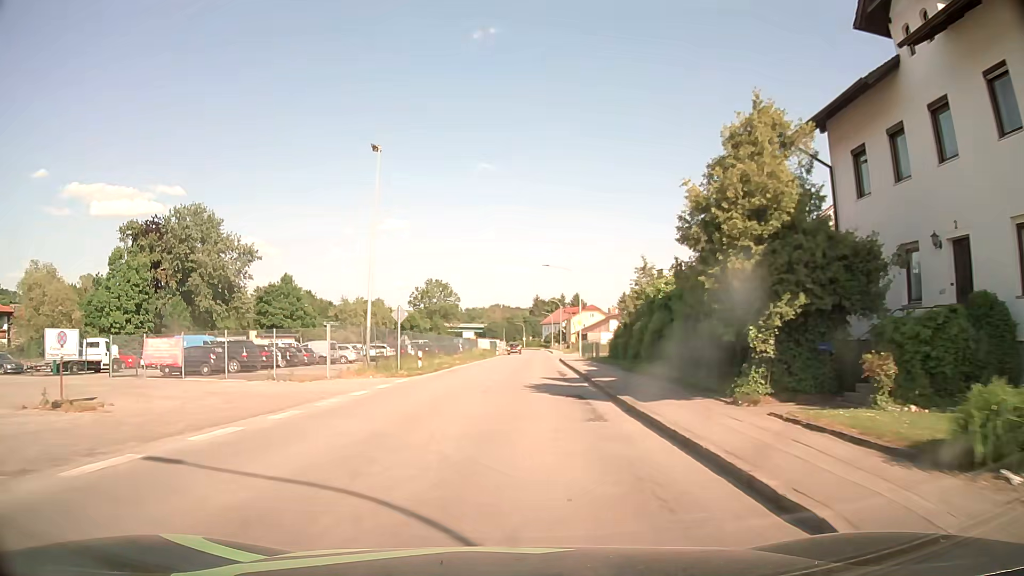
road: secondary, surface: asphalt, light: Day
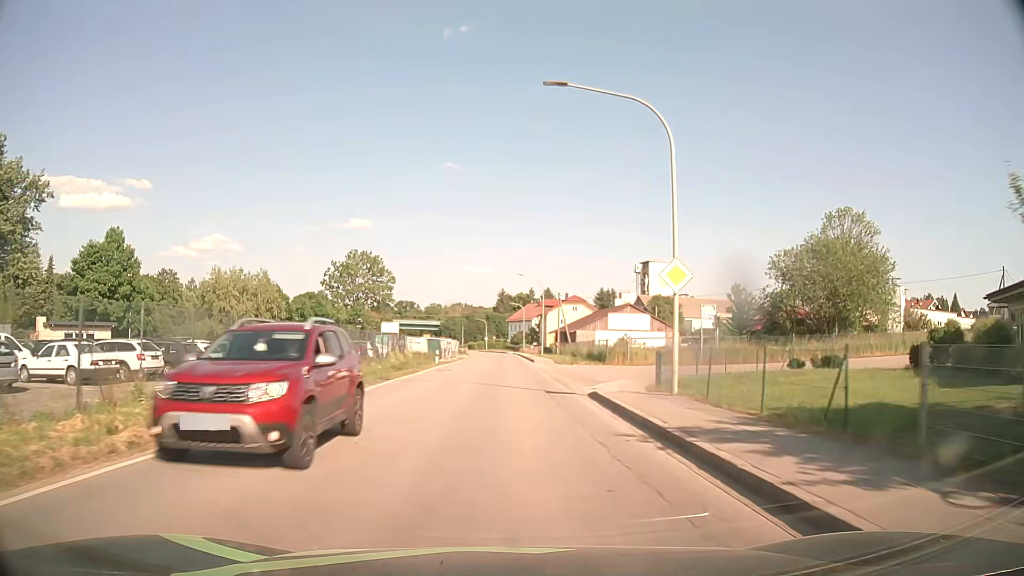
(+1.5, +37.9) m; +4°
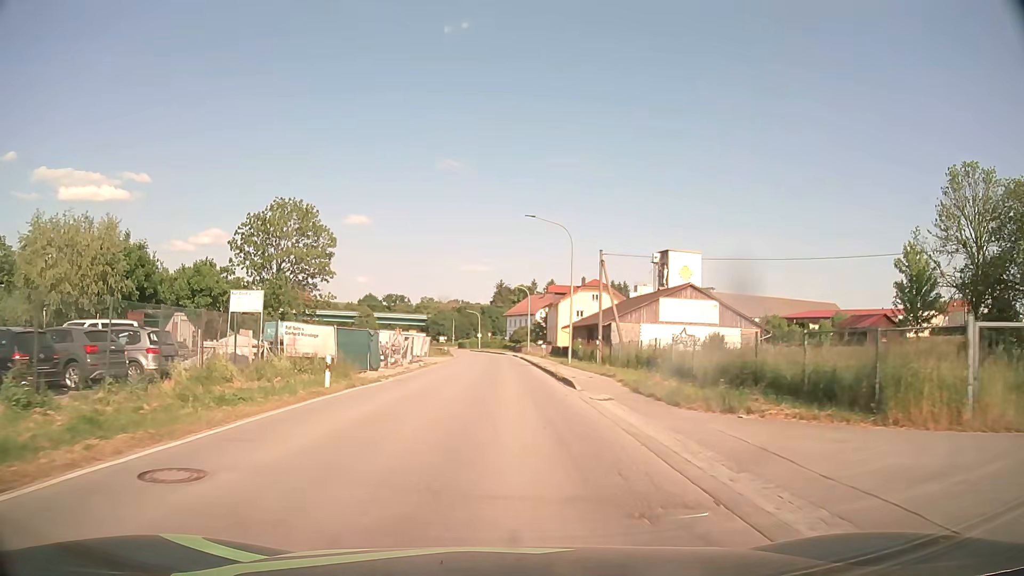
(+0.1, +30.5) m; 0°
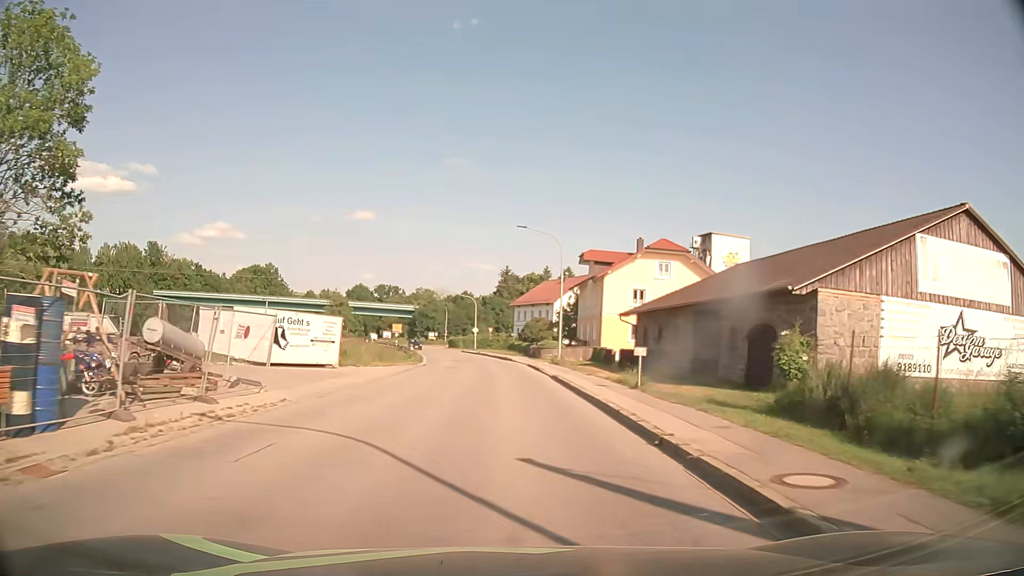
(-0.1, +38.2) m; -1°
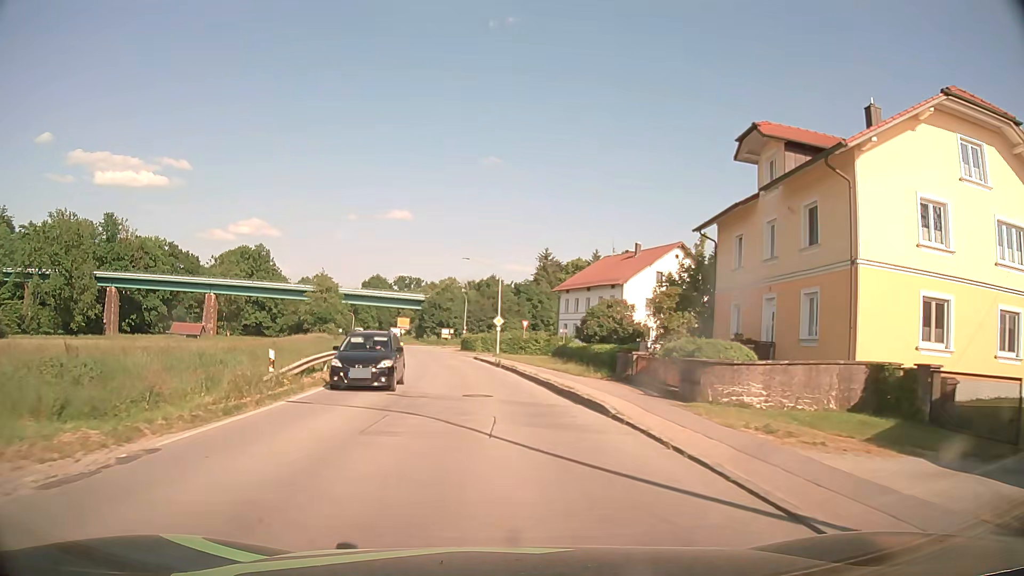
(-0.4, +38.3) m; -3°
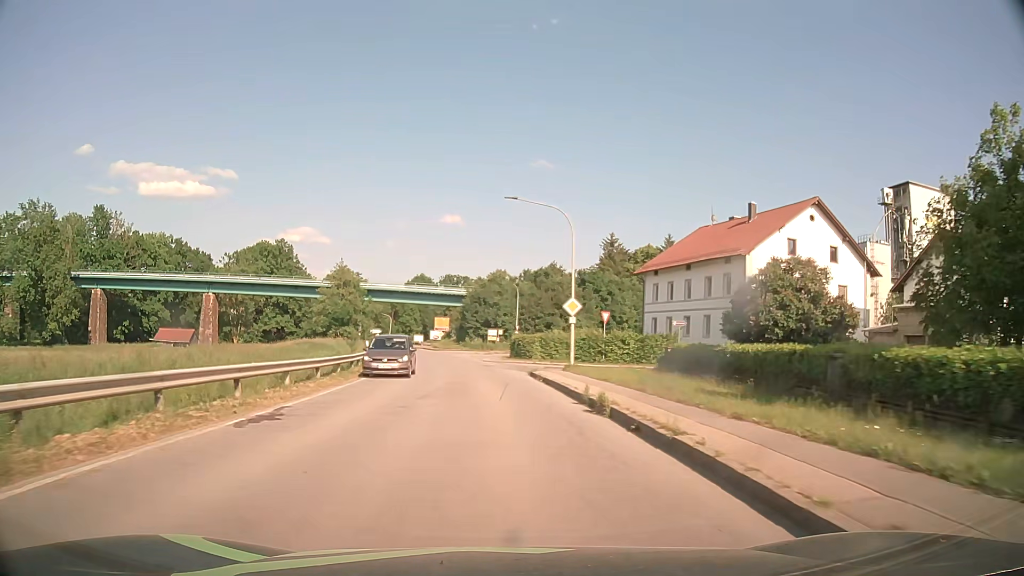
(-0.9, +22.9) m; -5°
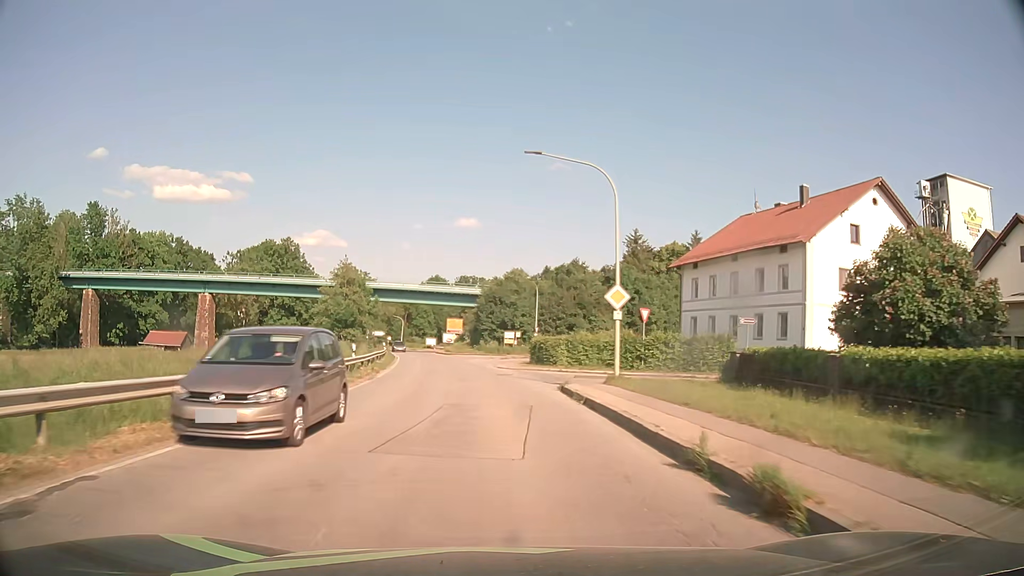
(-0.1, +7.6) m; -2°
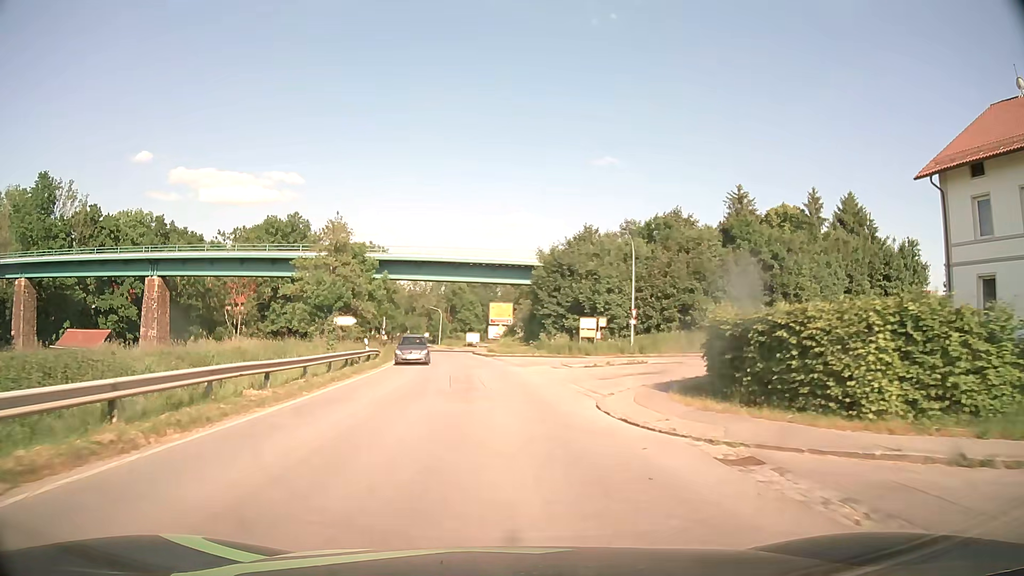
(-1.2, +30.5) m; -4°
(0, +10) (-1, +20) (-1, +30) (-2, +40) (-3, +50) (-5, +60) (-6, +70) (-7, +80) (-9, +89) (-11, +99) m
